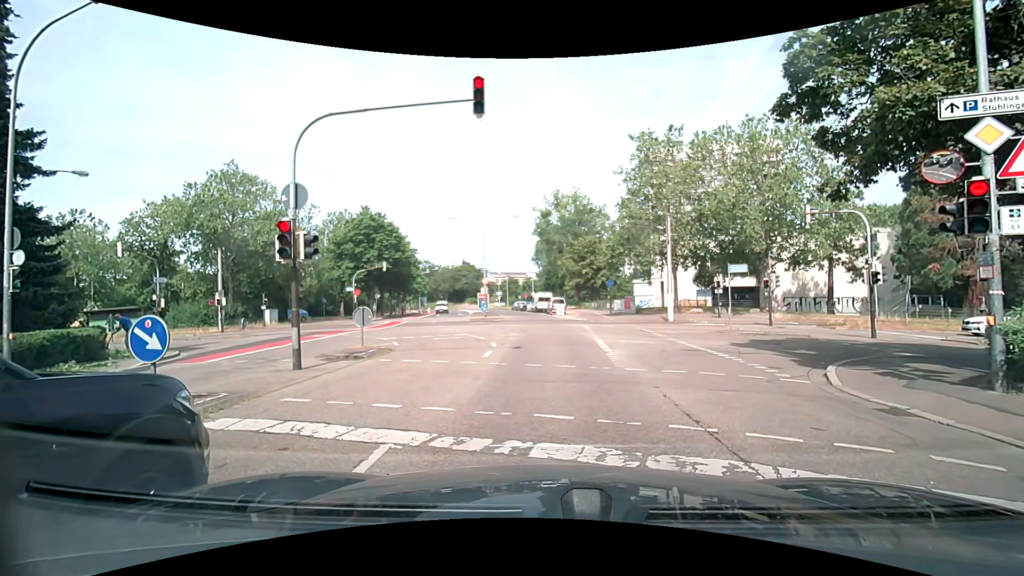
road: residential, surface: asphalt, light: Day
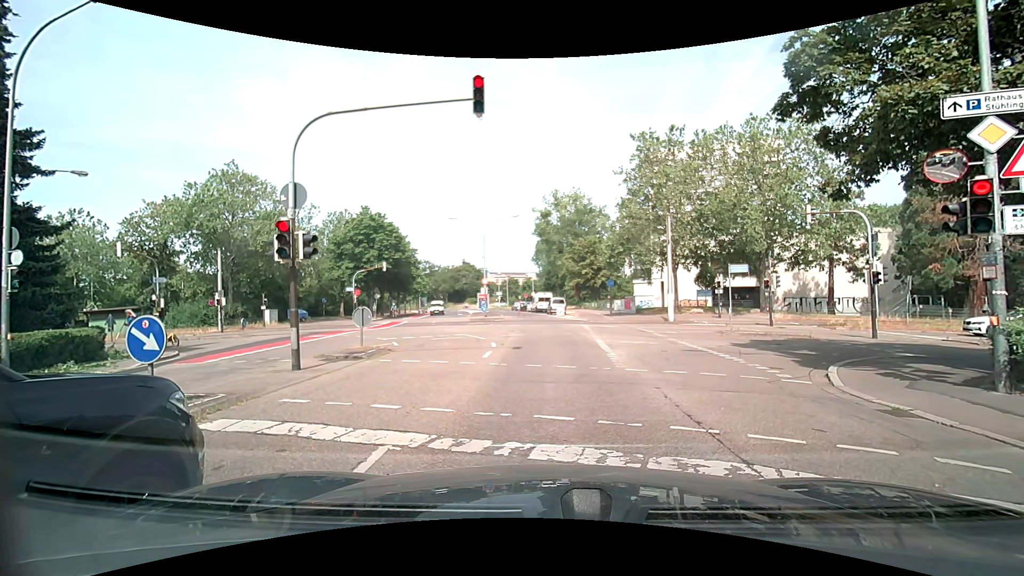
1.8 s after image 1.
(0.0, +0.1) m; 0°
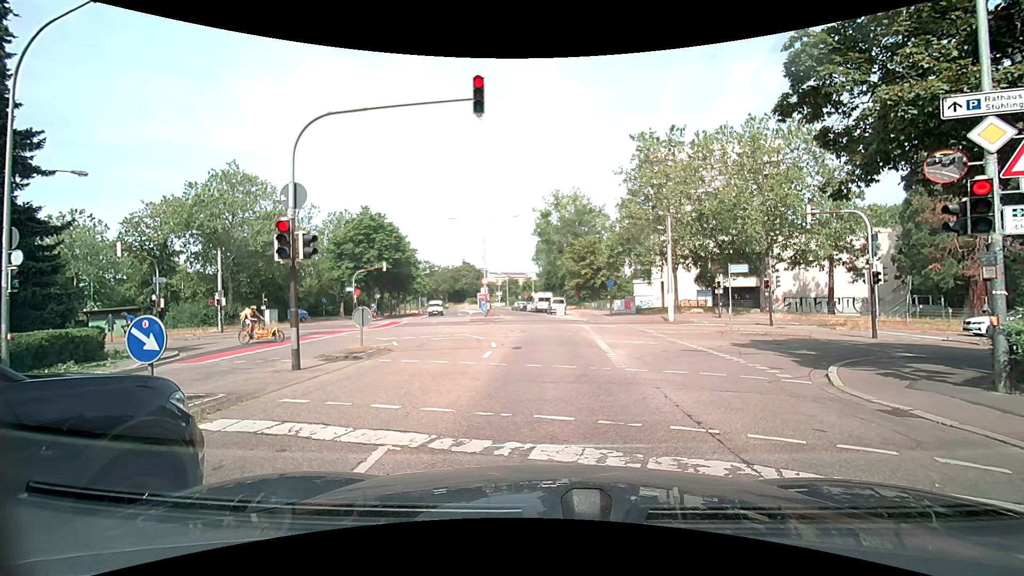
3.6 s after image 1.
(0.0, 0.0) m; 0°
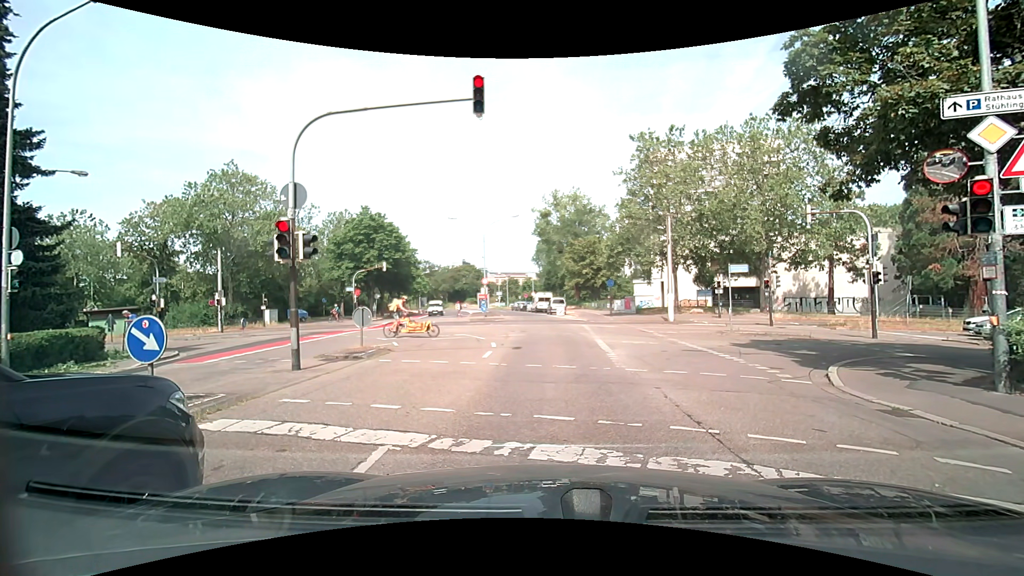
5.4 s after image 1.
(0.0, 0.0) m; 0°
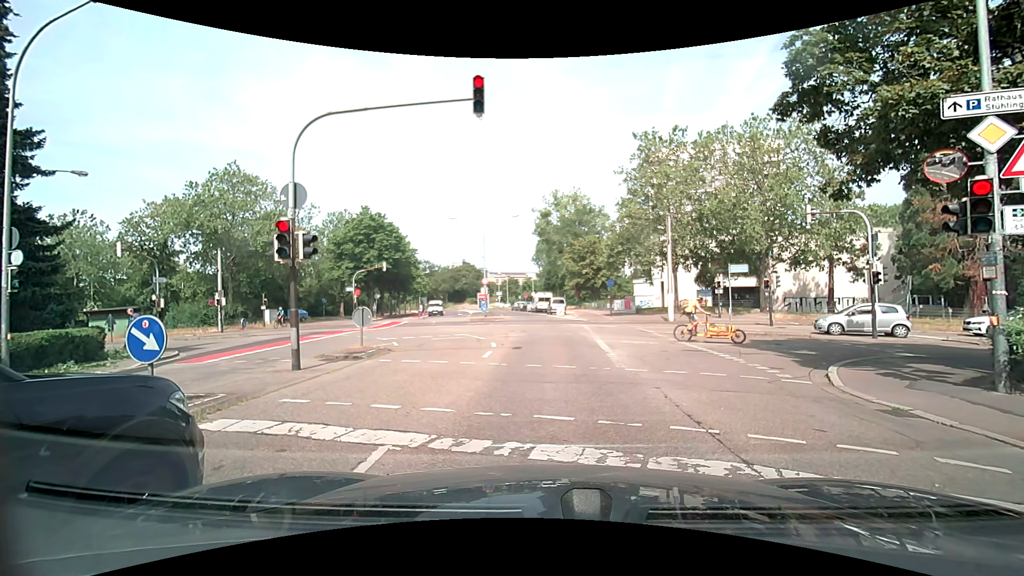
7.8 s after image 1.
(0.0, 0.0) m; 0°
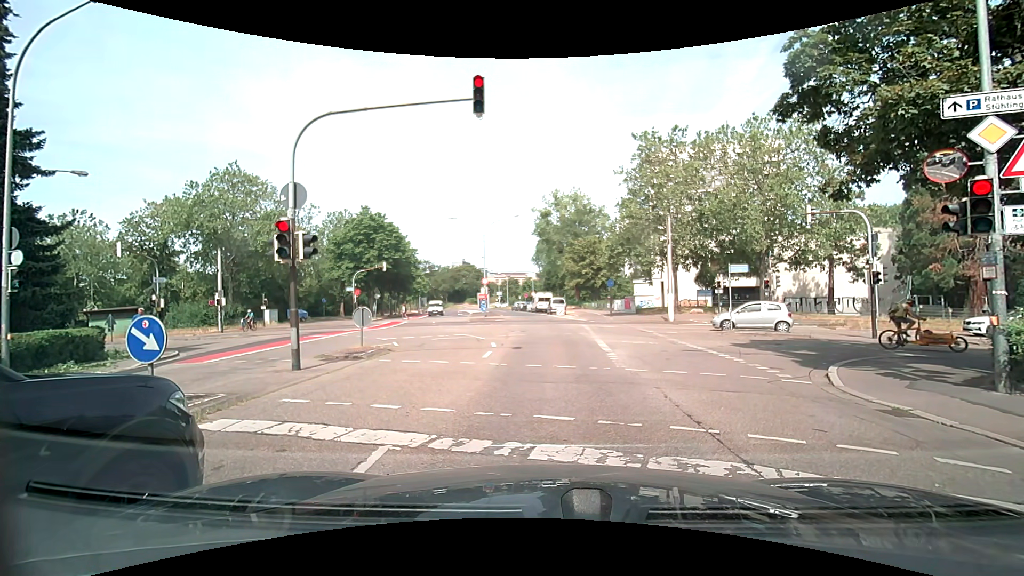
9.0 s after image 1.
(0.0, 0.0) m; 0°
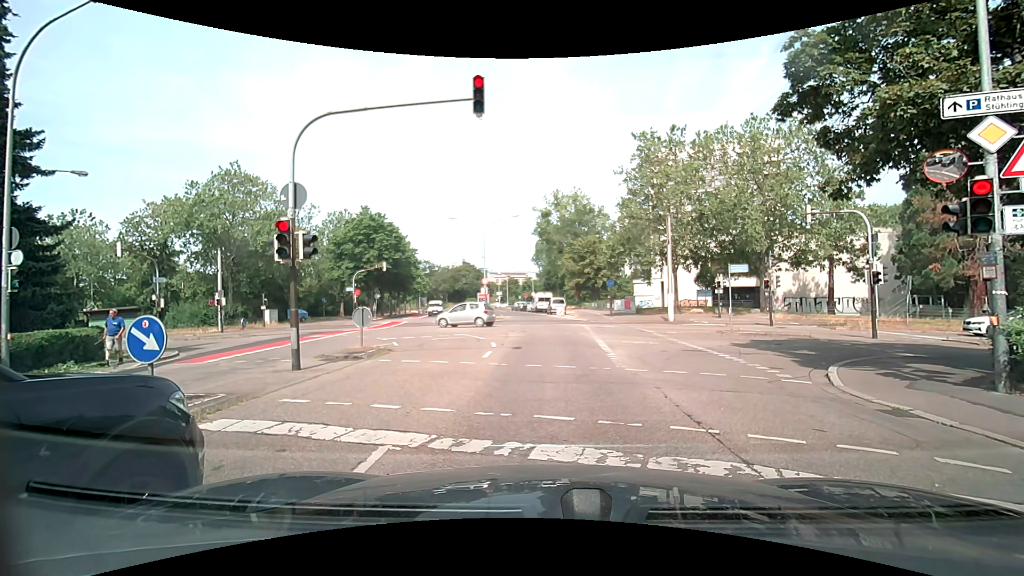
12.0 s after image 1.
(0.0, 0.0) m; 0°
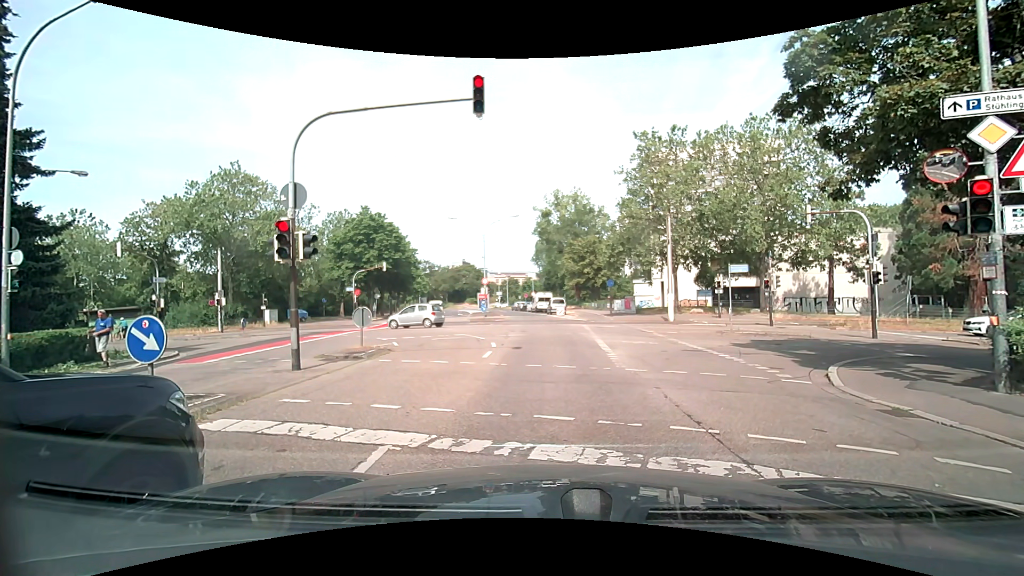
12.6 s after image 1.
(0.0, 0.0) m; 0°
(0, +10) (0, +20) (0, +30) (0, +40) (-2, +50) (-3, +60) (-5, +70) (-8, +79) (-10, +89) (-13, +99) m
